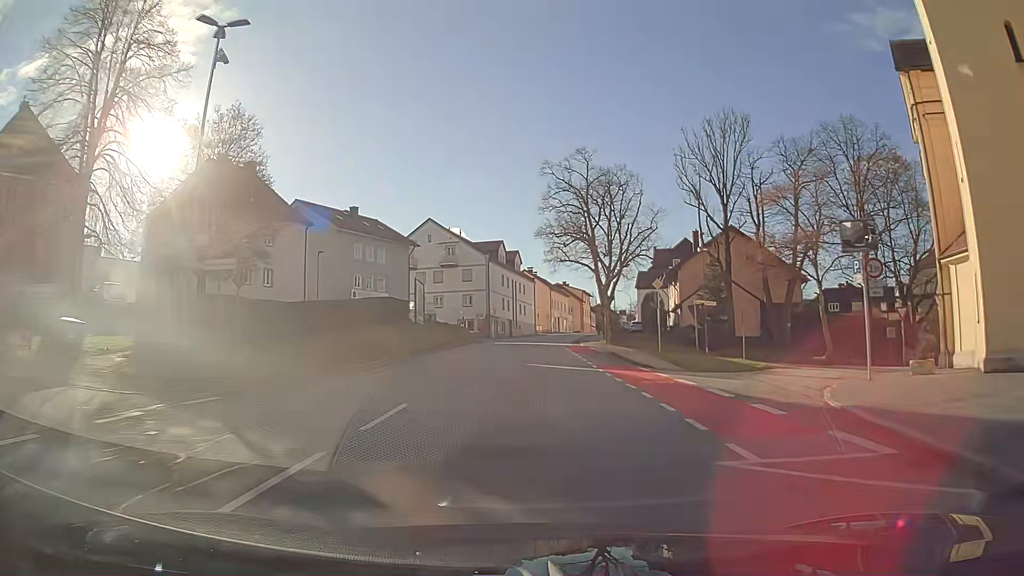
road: tertiary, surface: asphalt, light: Day
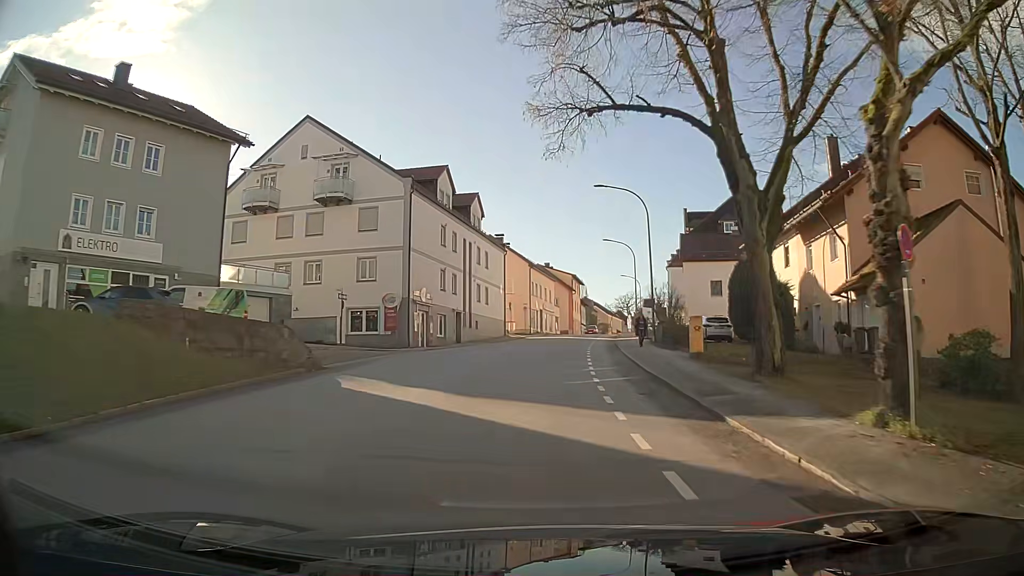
(+0.4, +39.5) m; +3°
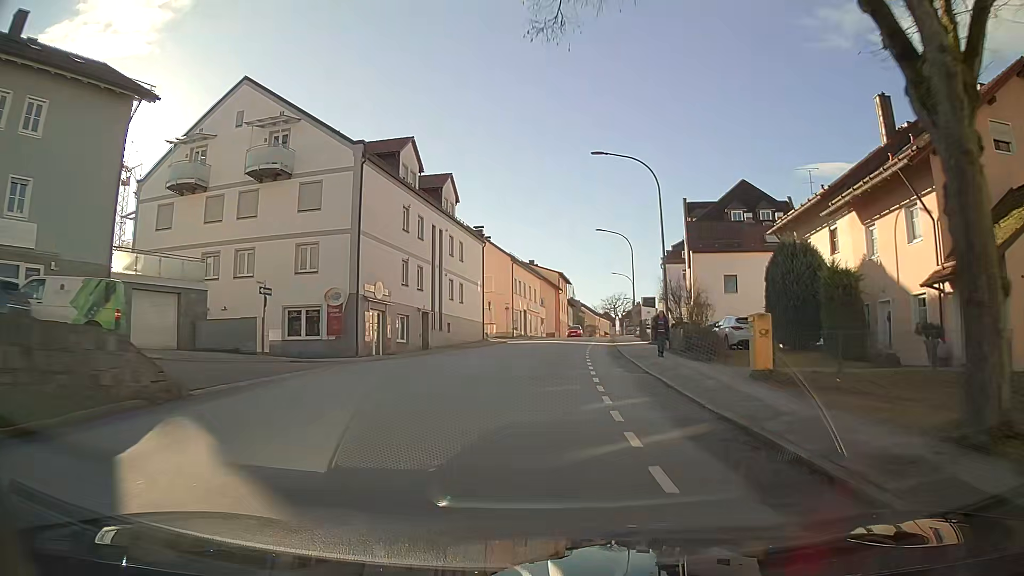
(+0.1, +7.9) m; +1°
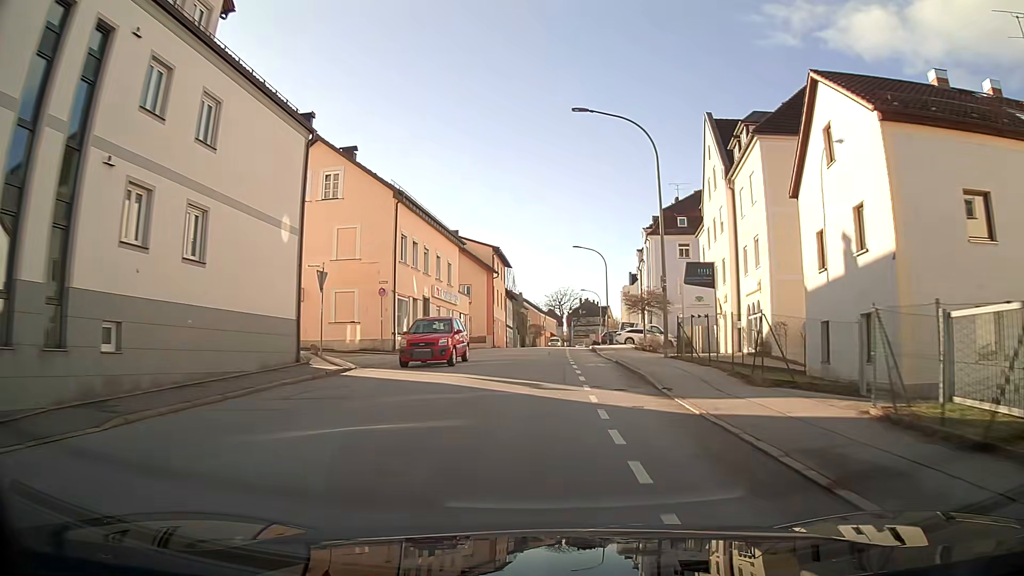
(+1.5, +31.5) m; +5°
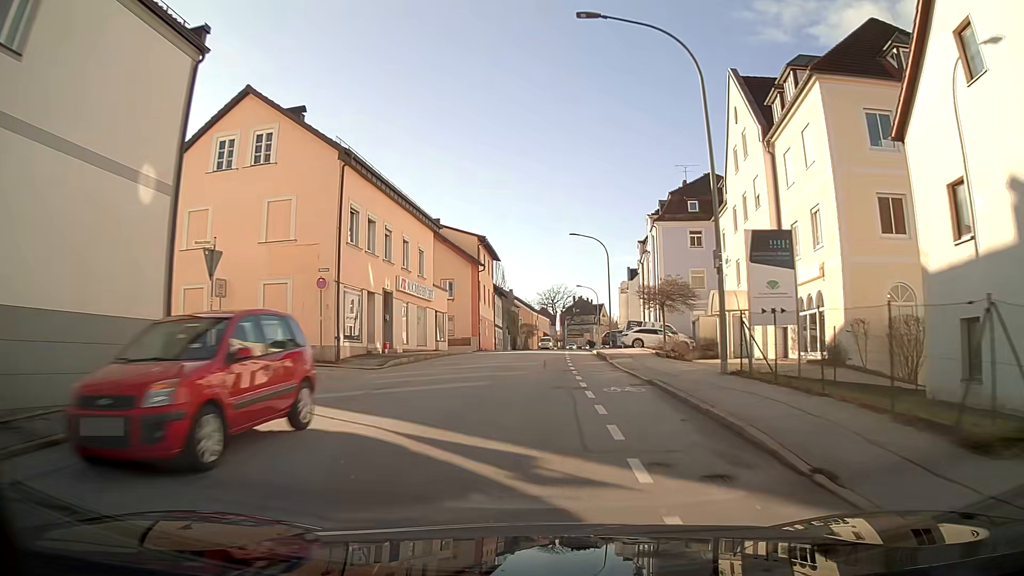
(0.0, +7.8) m; 0°
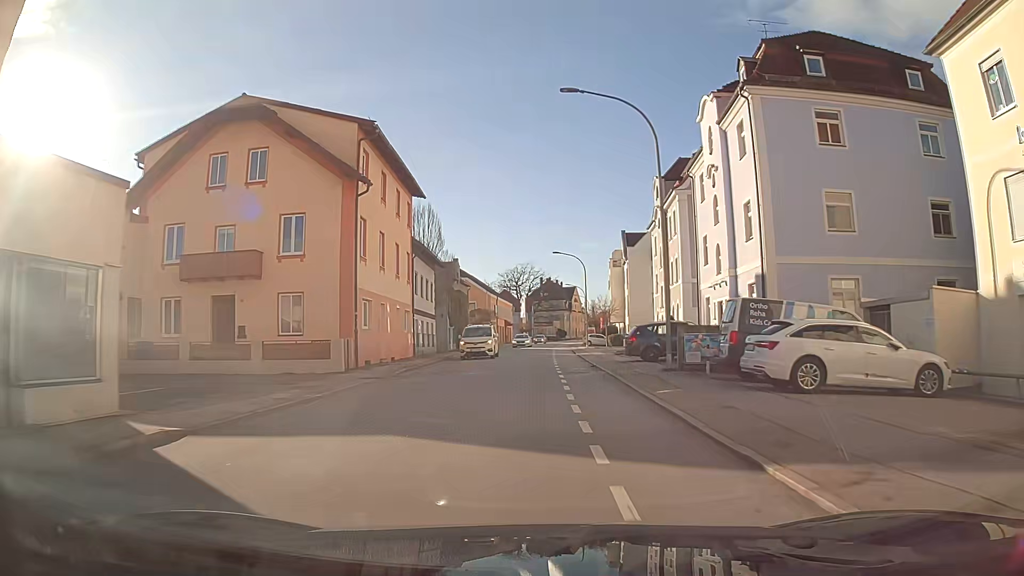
(+0.8, +31.3) m; +3°
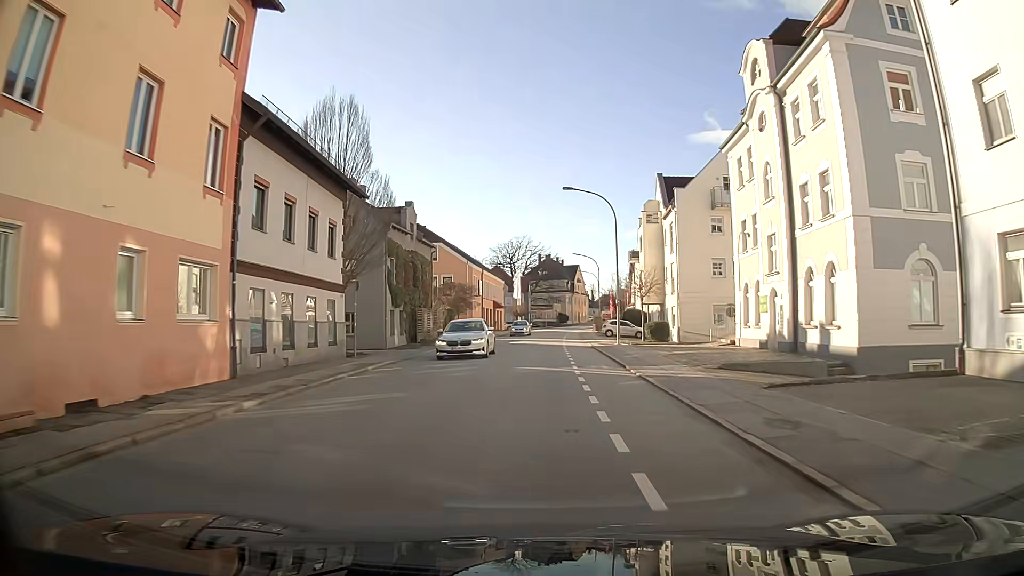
(-0.1, +24.0) m; 0°
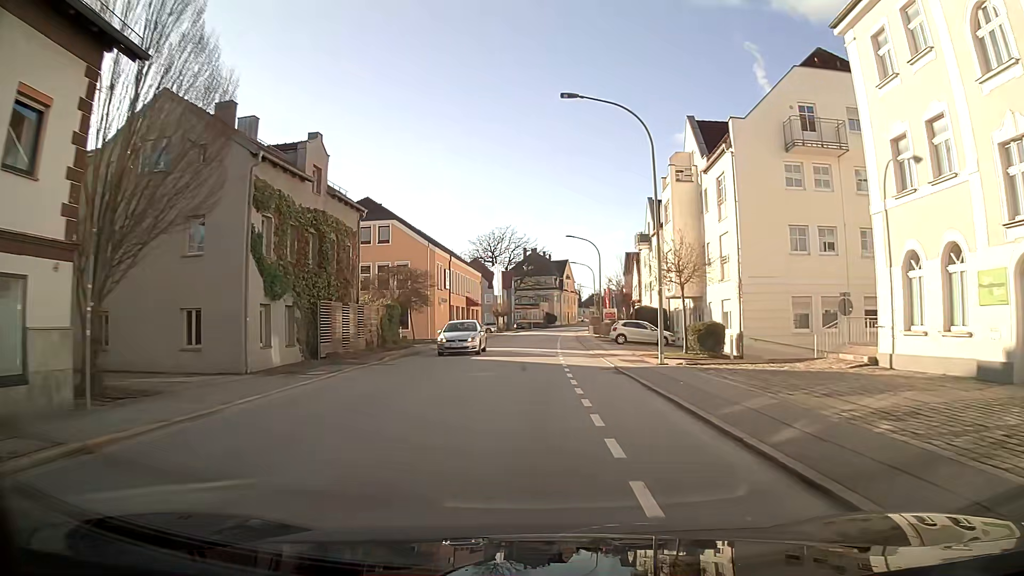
(+0.1, +16.3) m; +1°
